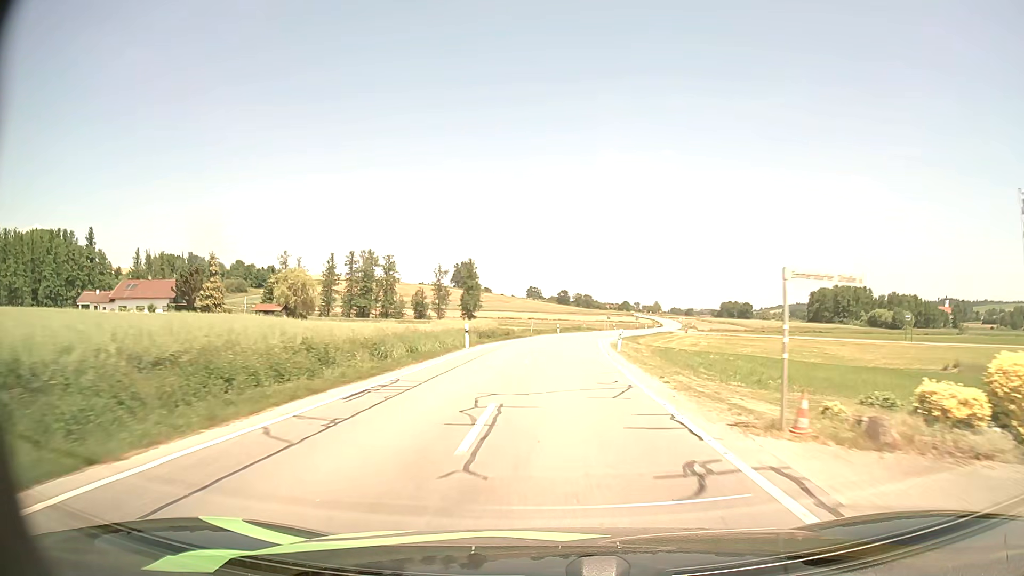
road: secondary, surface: asphalt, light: Day
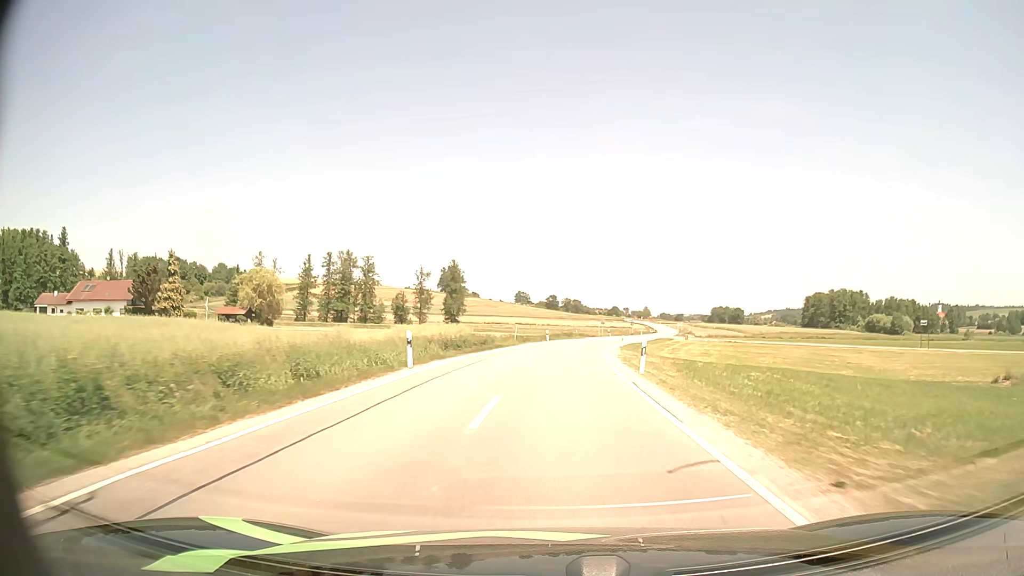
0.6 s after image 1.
(+0.1, +10.7) m; +1°
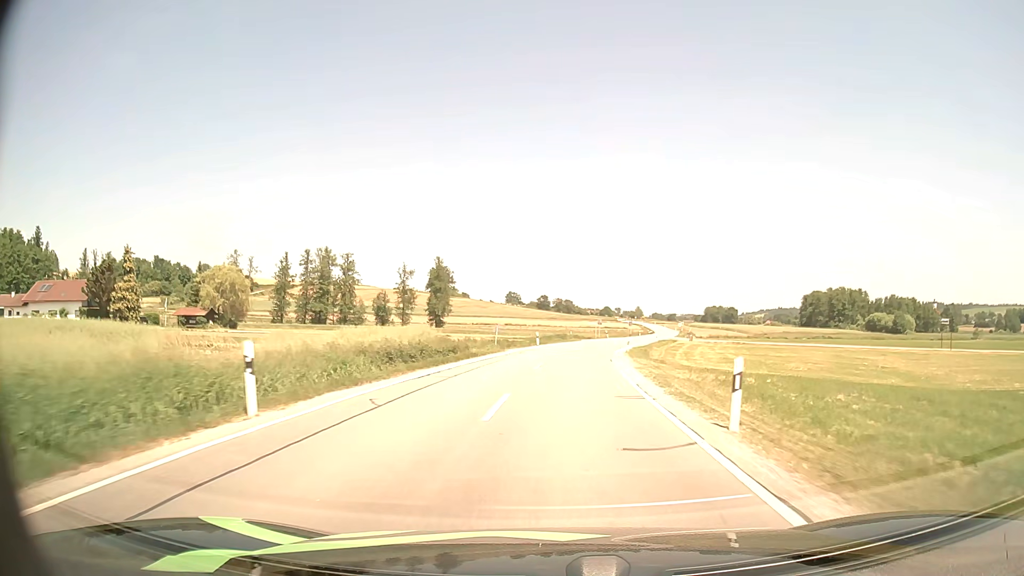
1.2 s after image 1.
(+0.1, +10.7) m; +1°
(0, +10) (+1, +20) (+1, +30) (+2, +40) (+4, +50) (+5, +60) (+7, +70) (+9, +79) (+12, +89) (+14, +99) m
